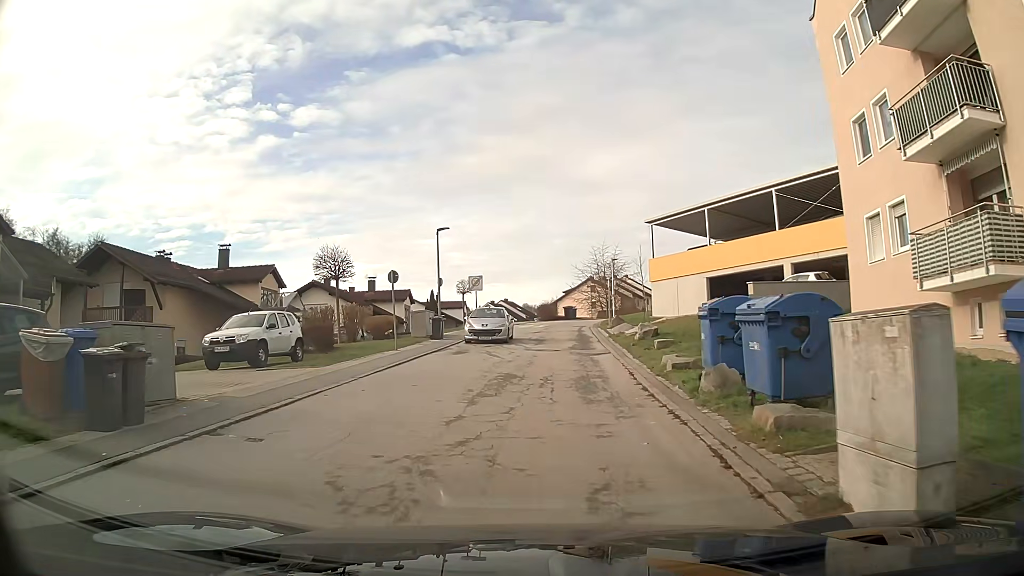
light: Day
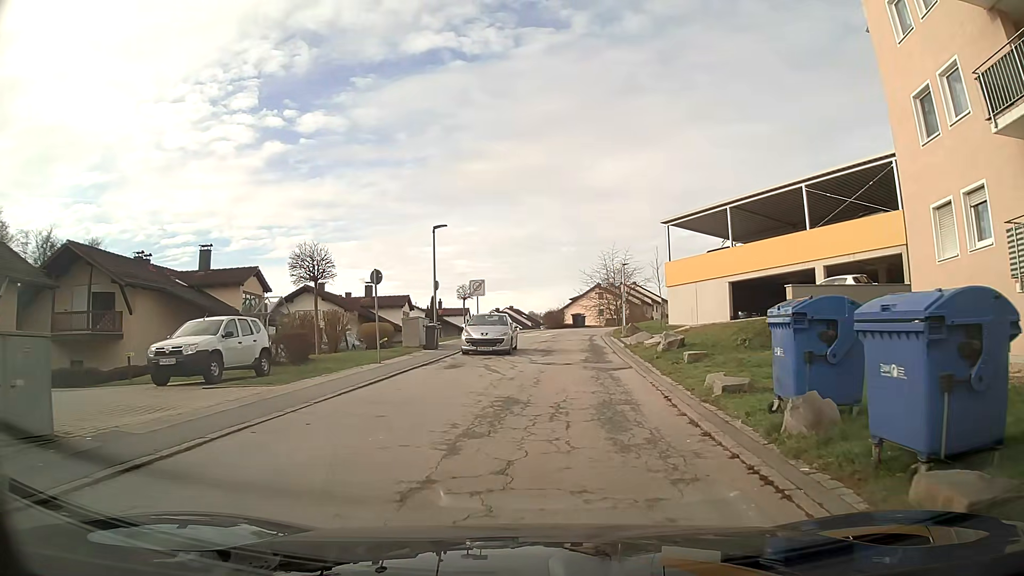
(0.0, +3.3) m; 0°
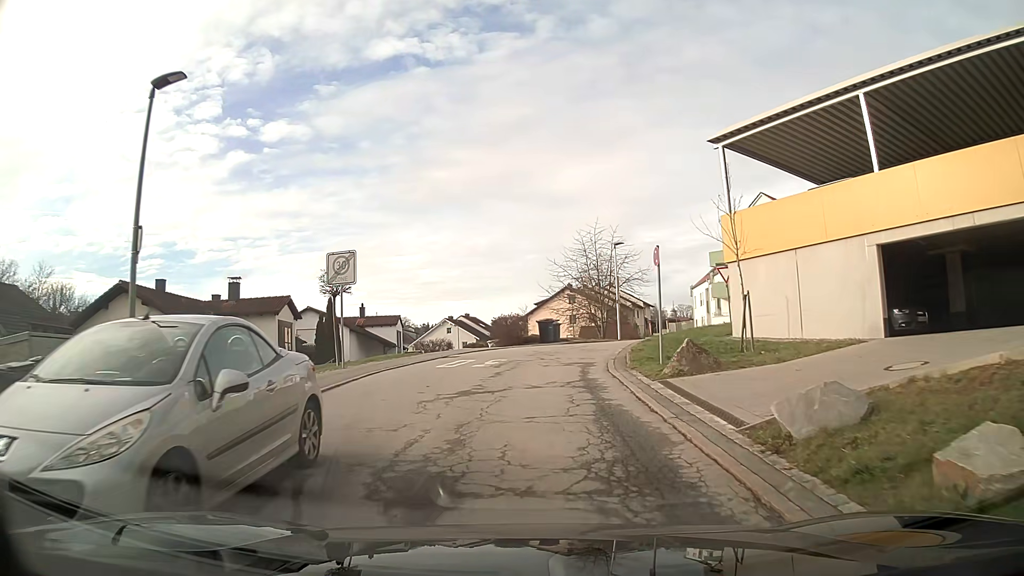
(+0.8, +19.8) m; +2°
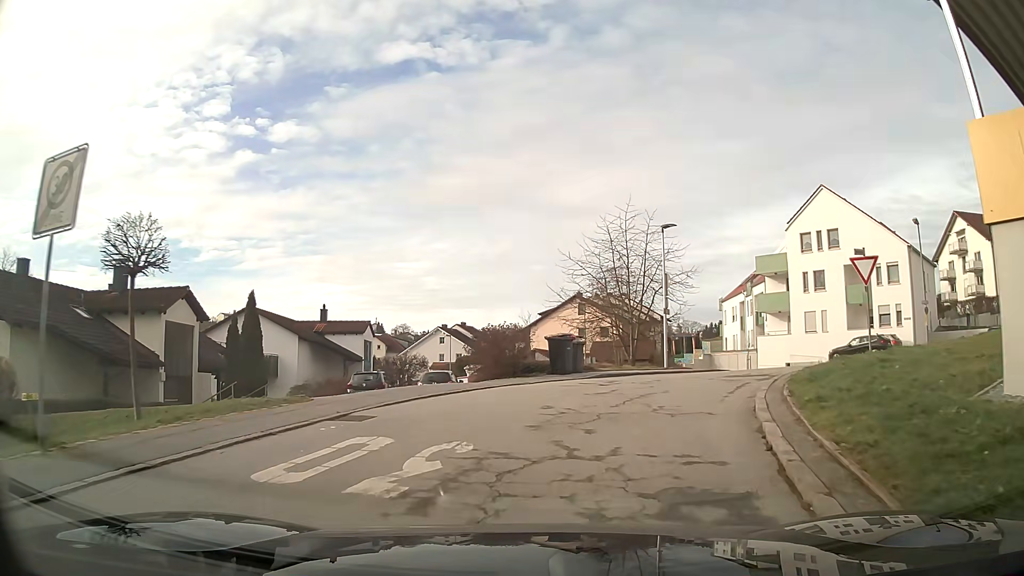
(0.0, +12.1) m; +1°
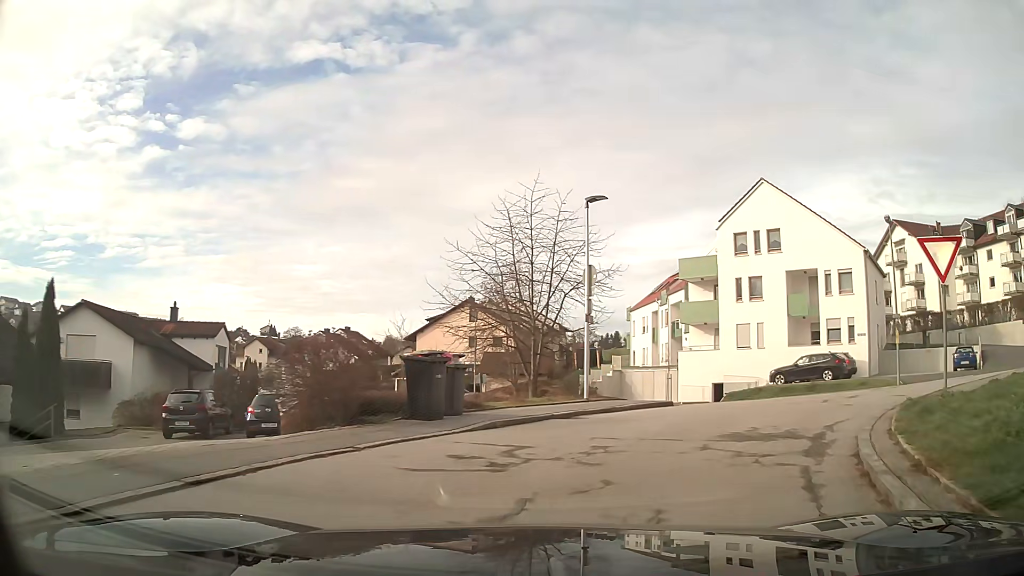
(+0.6, +7.4) m; +11°
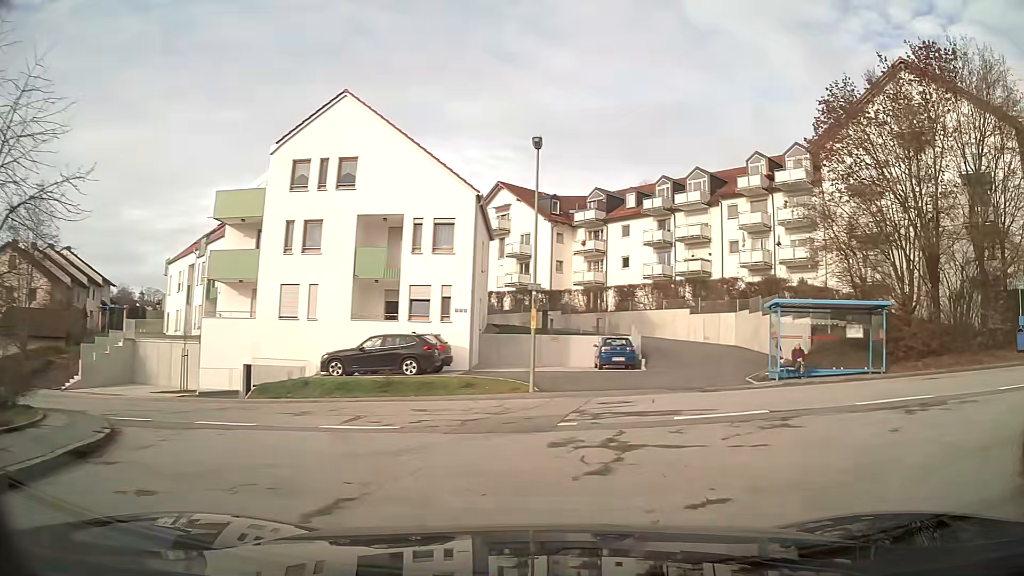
(+3.5, +11.3) m; +36°
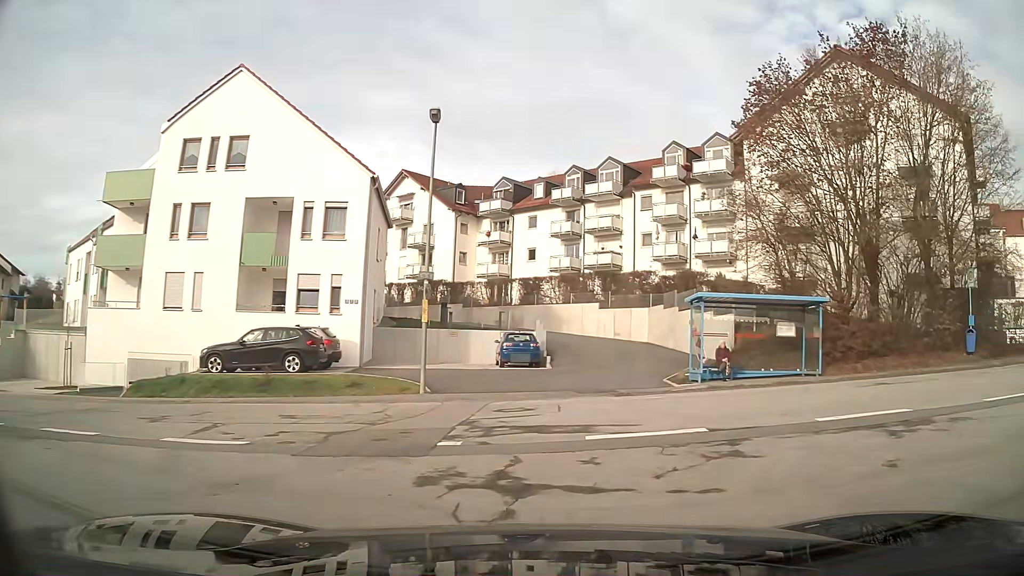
(+0.1, +2.2) m; +7°
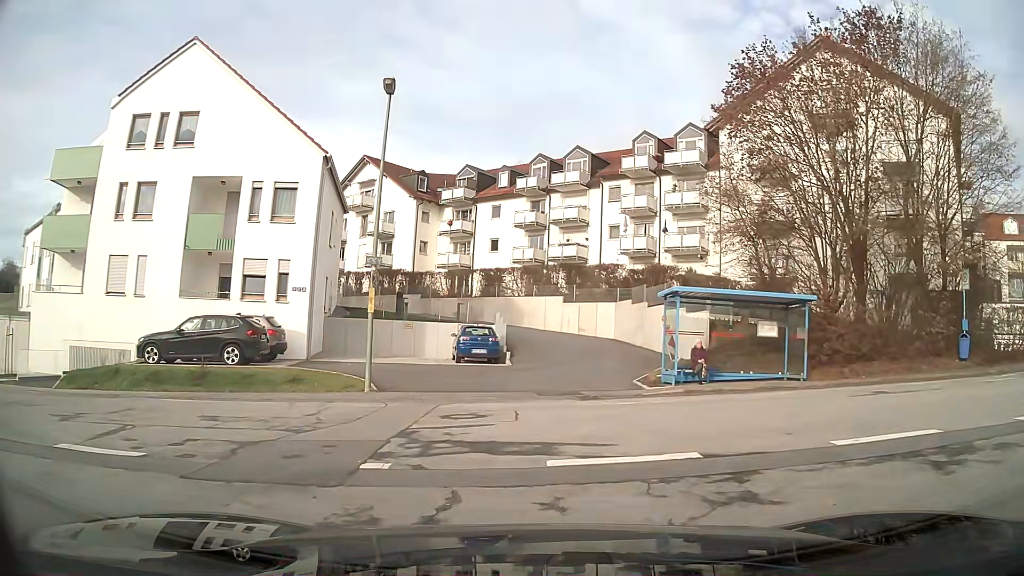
(0.0, +1.7) m; +2°
(-3, +9) (-12, +13) (-22, +14) (-32, +14) (-42, +15) (-52, +16) (-62, +16) (-72, +17) (-82, +17) (-92, +18) m
